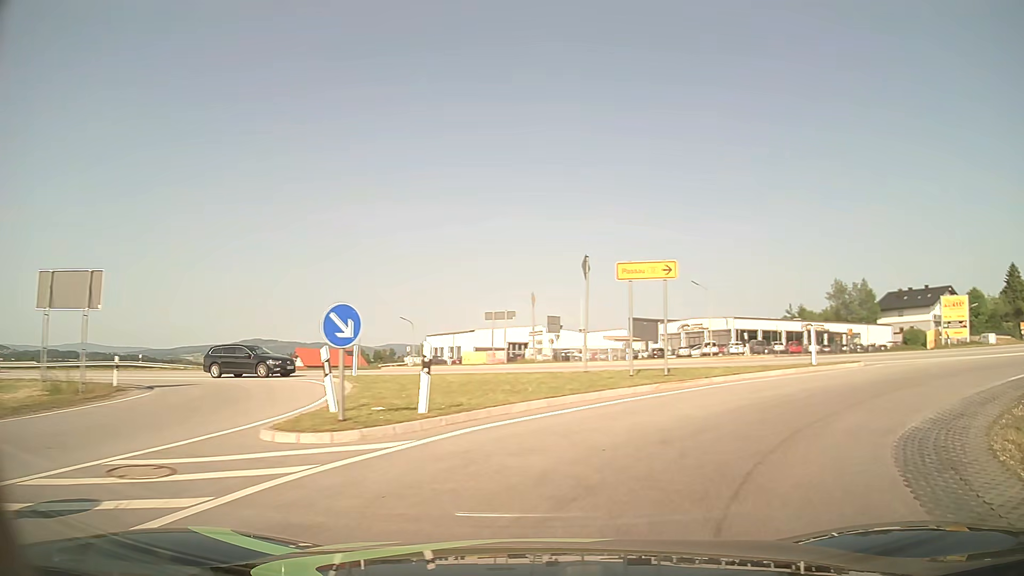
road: primary_link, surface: asphalt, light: Day
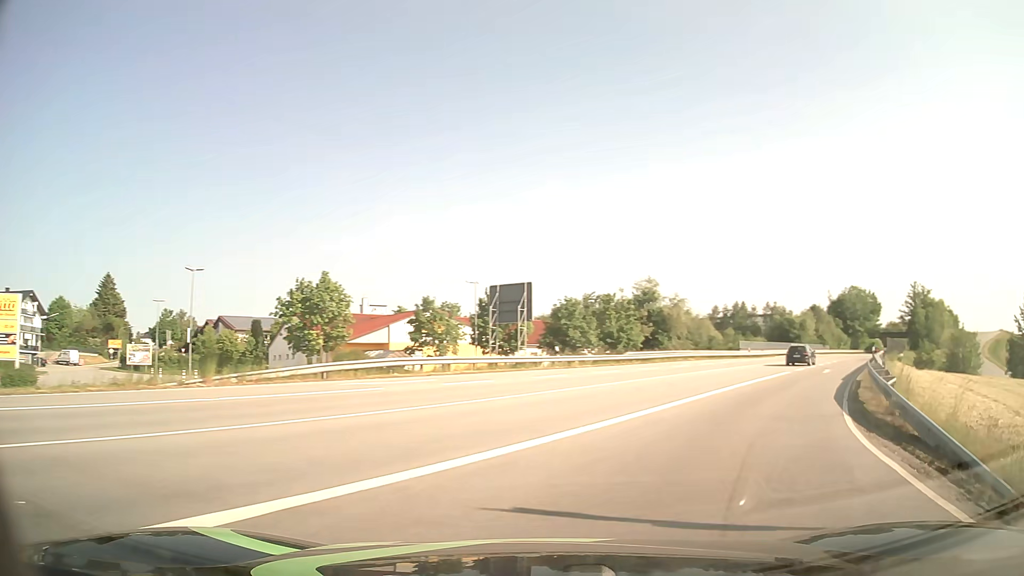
(+12.9, +15.8) m; +80°
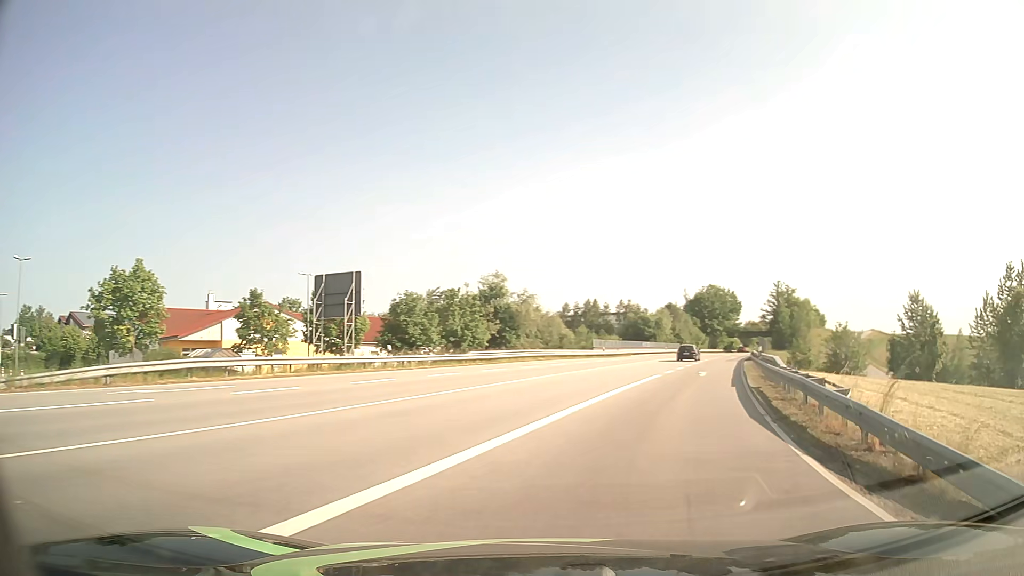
(+0.6, +4.8) m; +13°
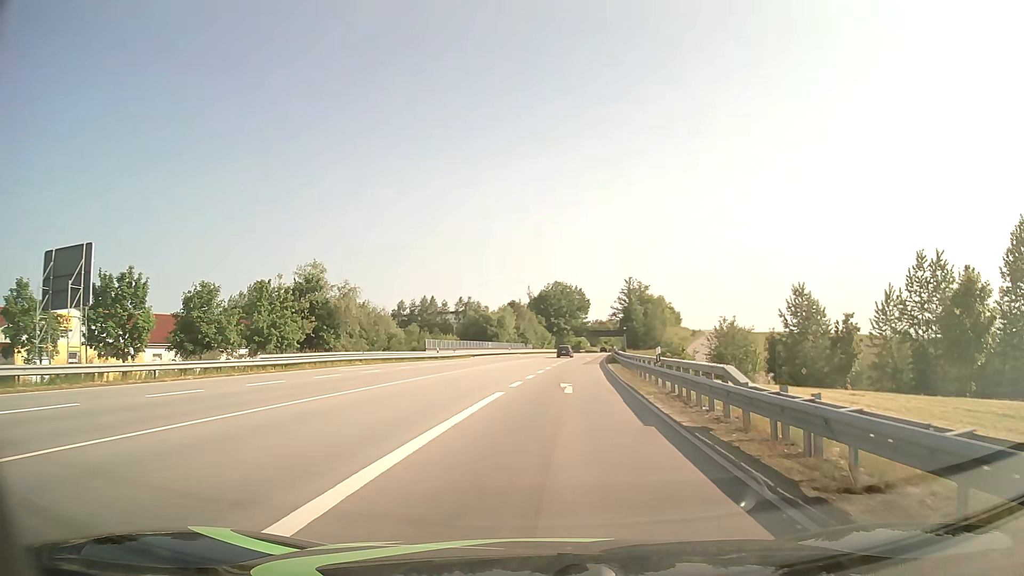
(+1.6, +10.6) m; +13°
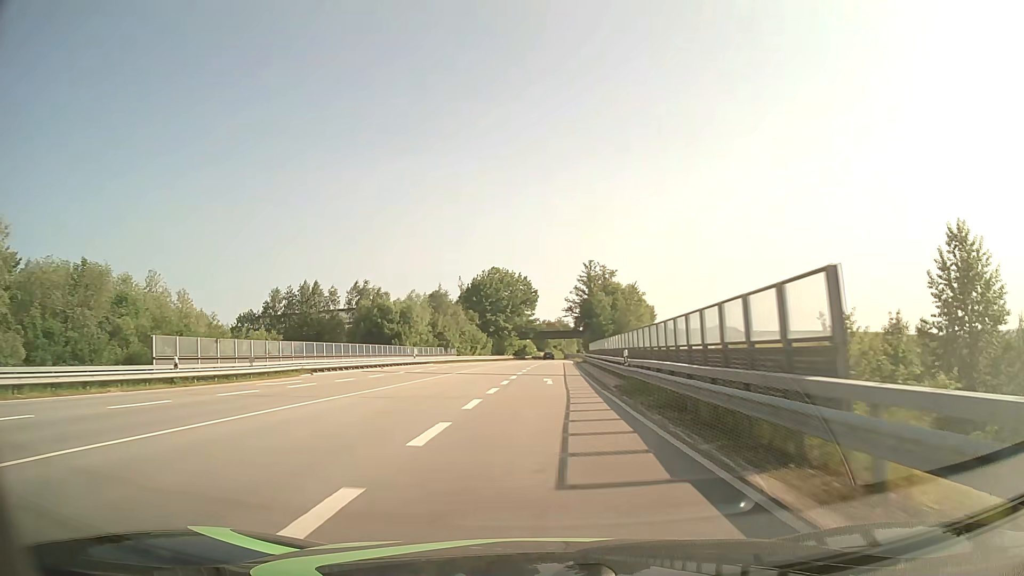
(+2.6, +45.1) m; +5°
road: primary
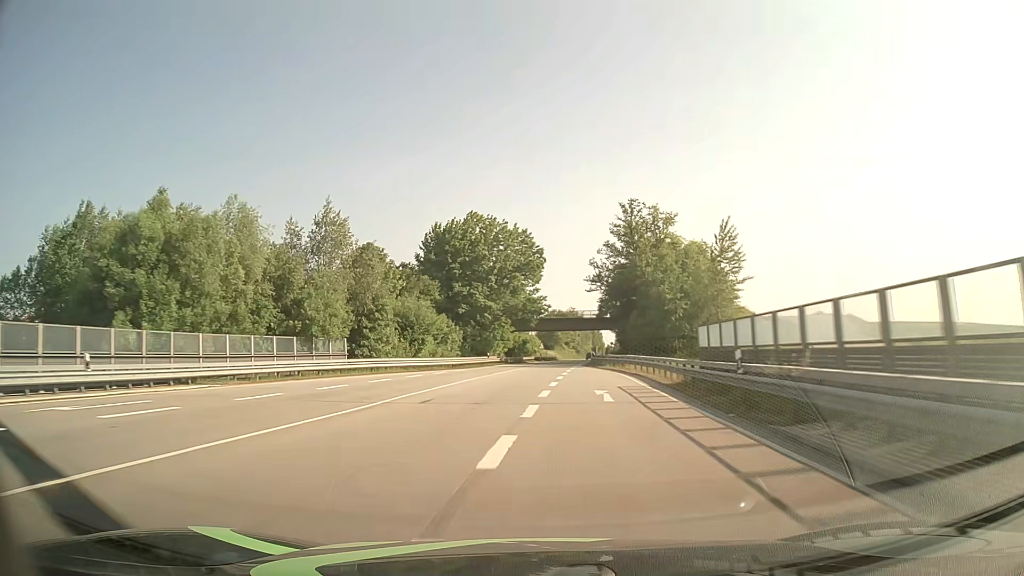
(+0.4, +57.2) m; -1°
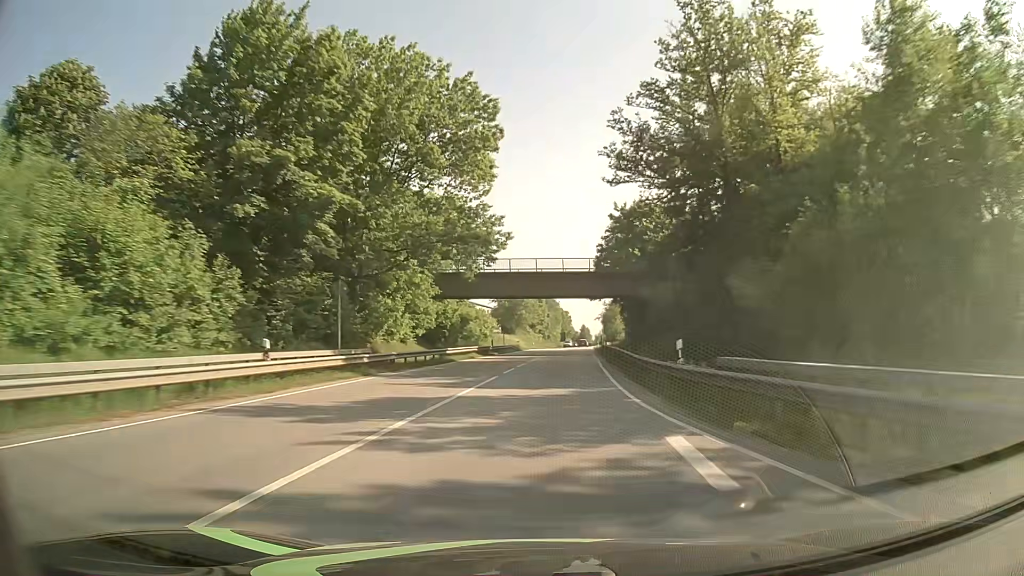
(+1.0, +50.4) m; +3°
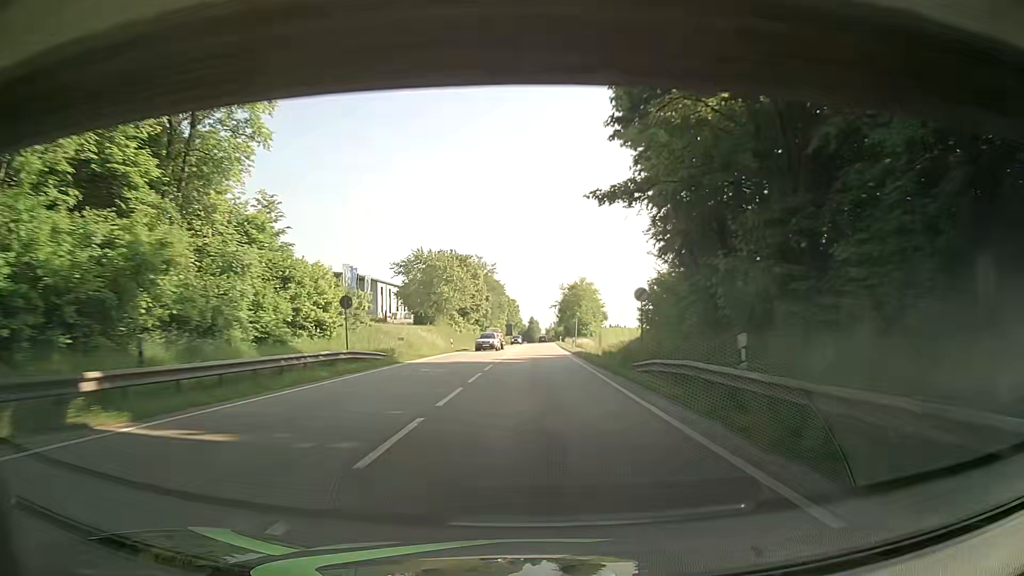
(+2.1, +48.6) m; +4°
(0, +10) (0, +20) (0, +30) (0, +40) (+1, +50) (+1, +60) (+1, +70) (+1, +80) (+1, +90) (+1, +100) m
